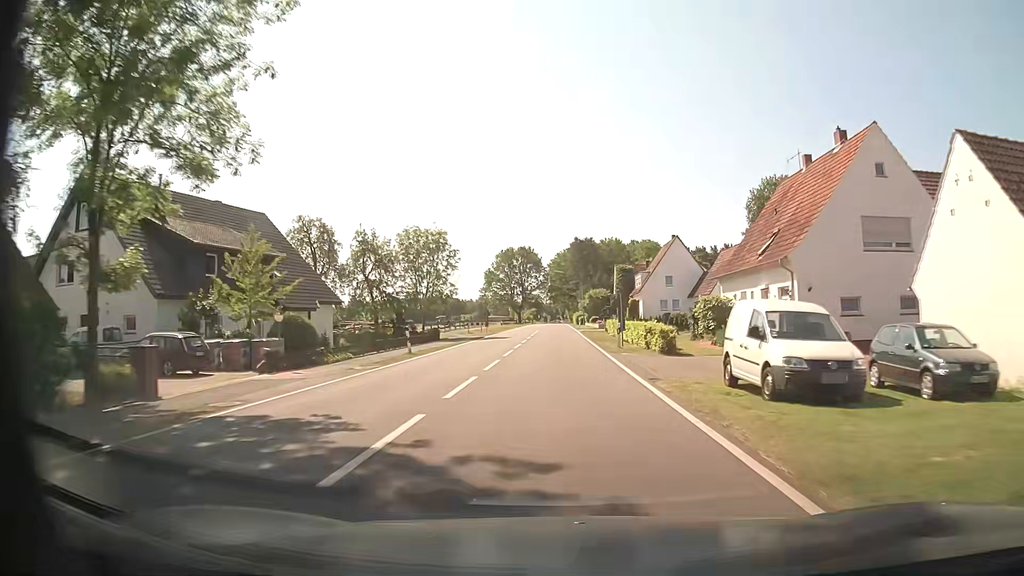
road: tertiary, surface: asphalt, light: Day
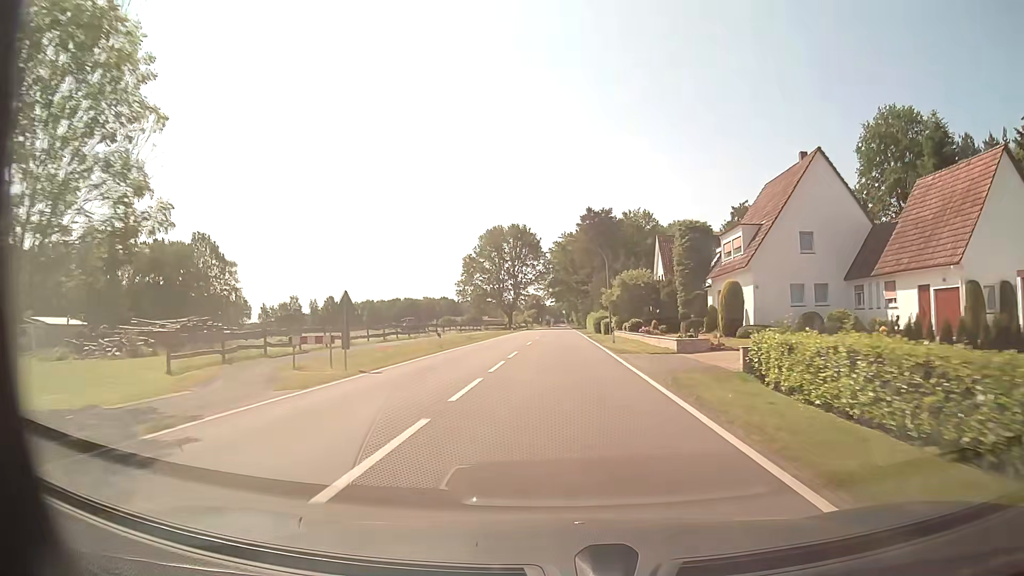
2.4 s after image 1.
(-0.1, +43.2) m; 0°
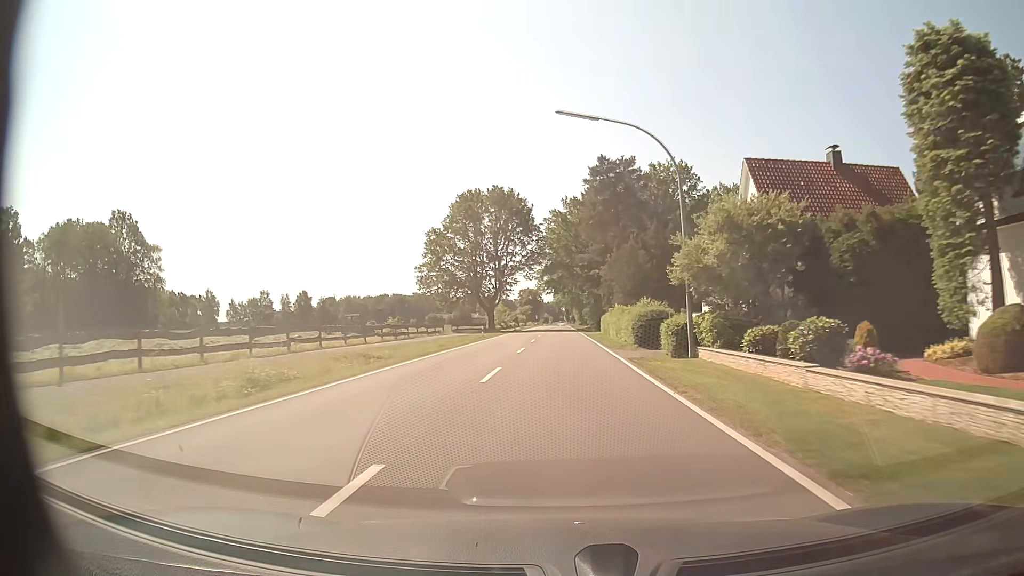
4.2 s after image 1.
(0.0, +32.8) m; 0°
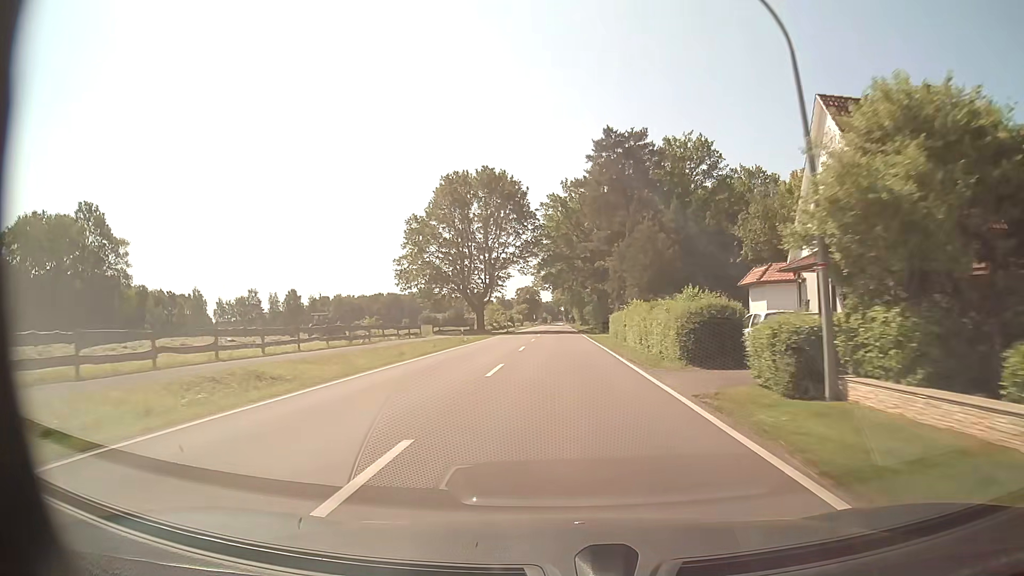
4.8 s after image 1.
(0.0, +11.0) m; 0°
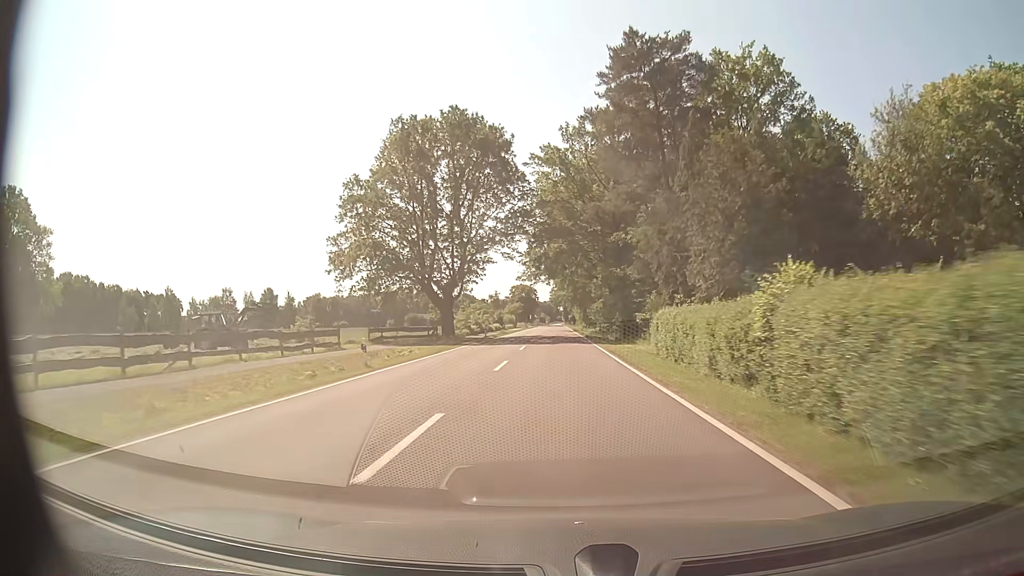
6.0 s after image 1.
(0.0, +22.1) m; 0°
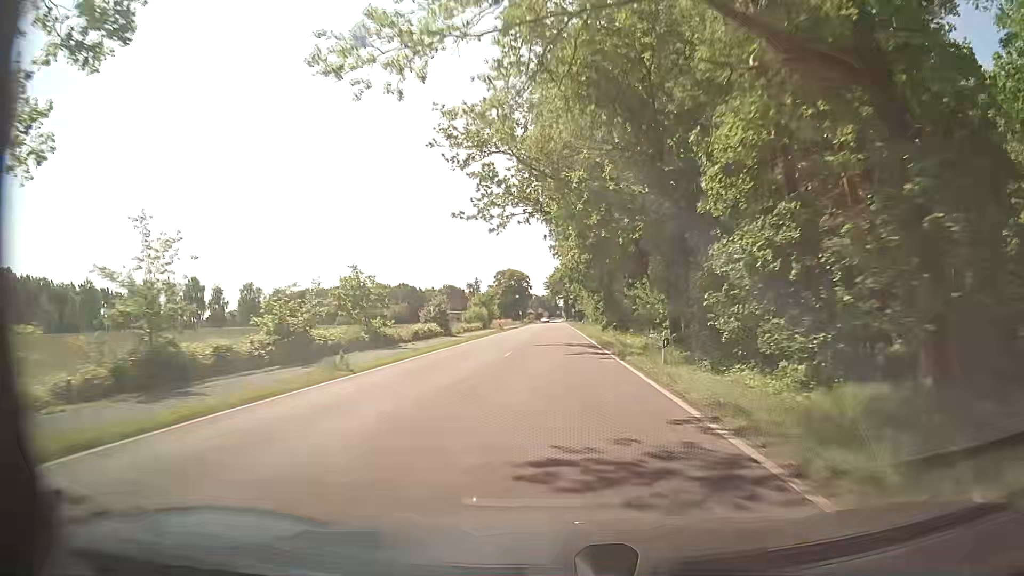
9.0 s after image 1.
(-0.1, +55.5) m; 0°
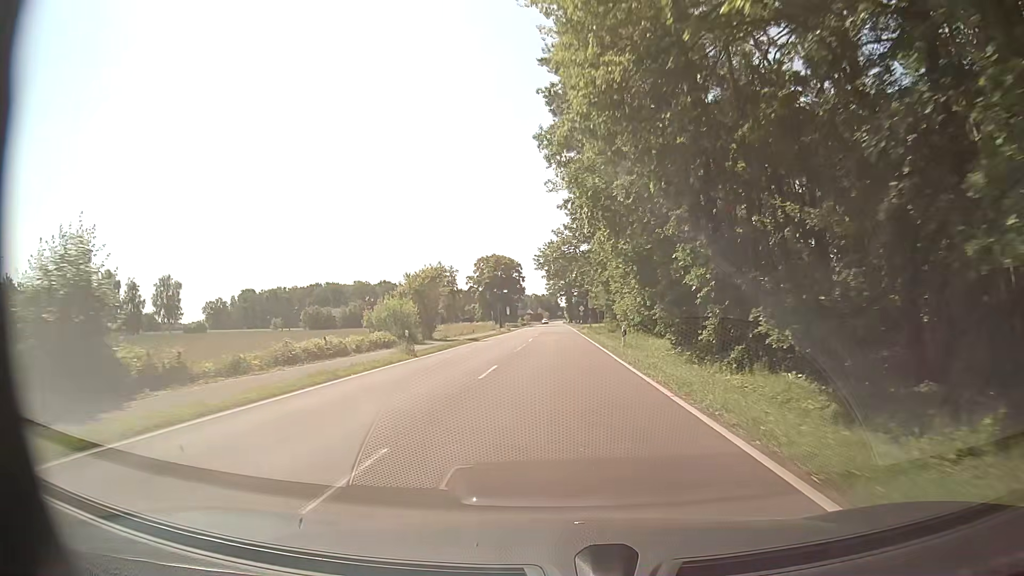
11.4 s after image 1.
(+0.3, +44.5) m; 0°
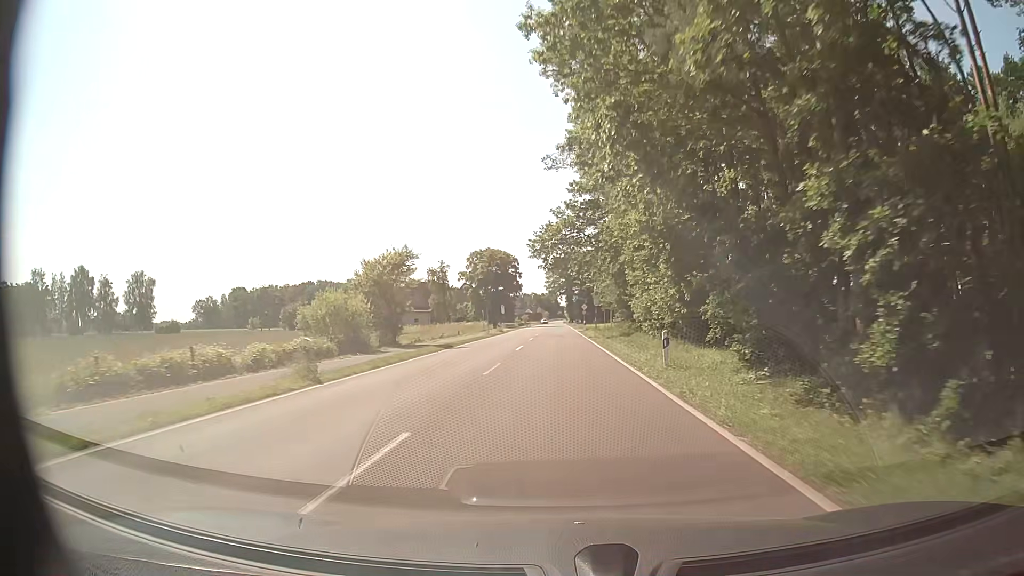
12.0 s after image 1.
(0.0, +11.1) m; +1°
(0, +10) (0, +20) (0, +30) (0, +40) (0, +50) (0, +60) (0, +70) (0, +80) (0, +90) (0, +100) m
